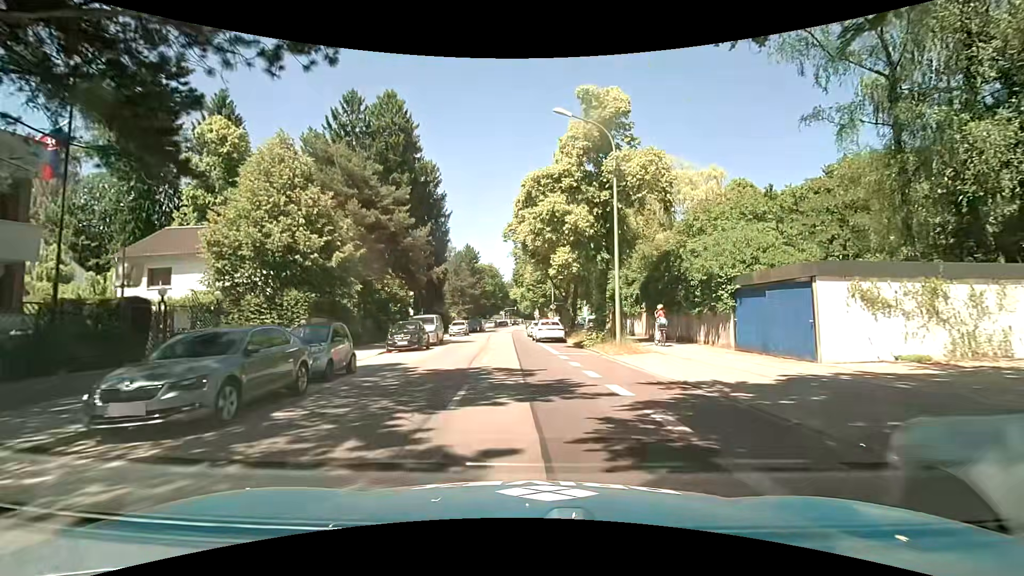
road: secondary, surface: asphalt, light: Day
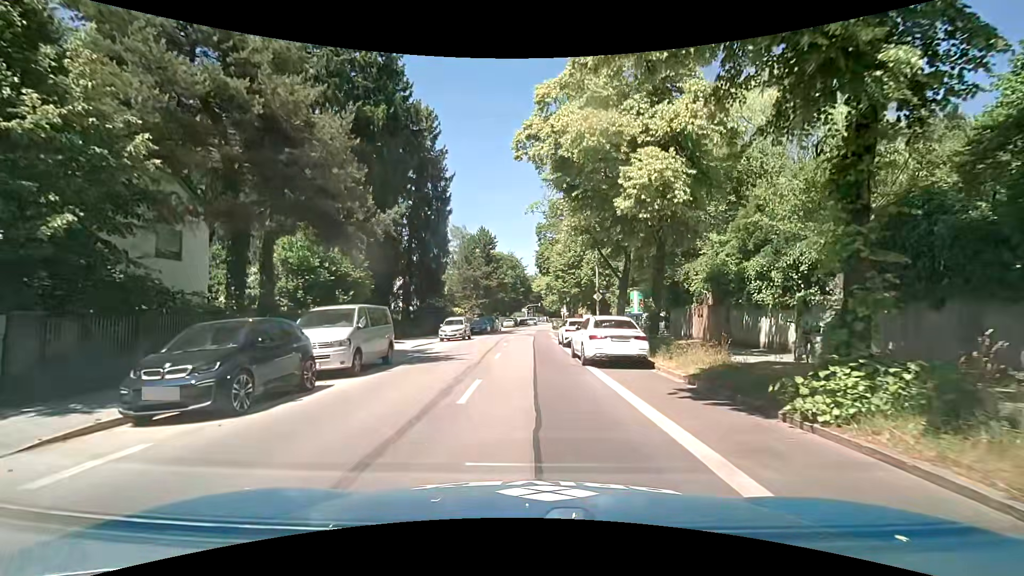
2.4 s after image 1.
(-0.2, +17.5) m; -2°
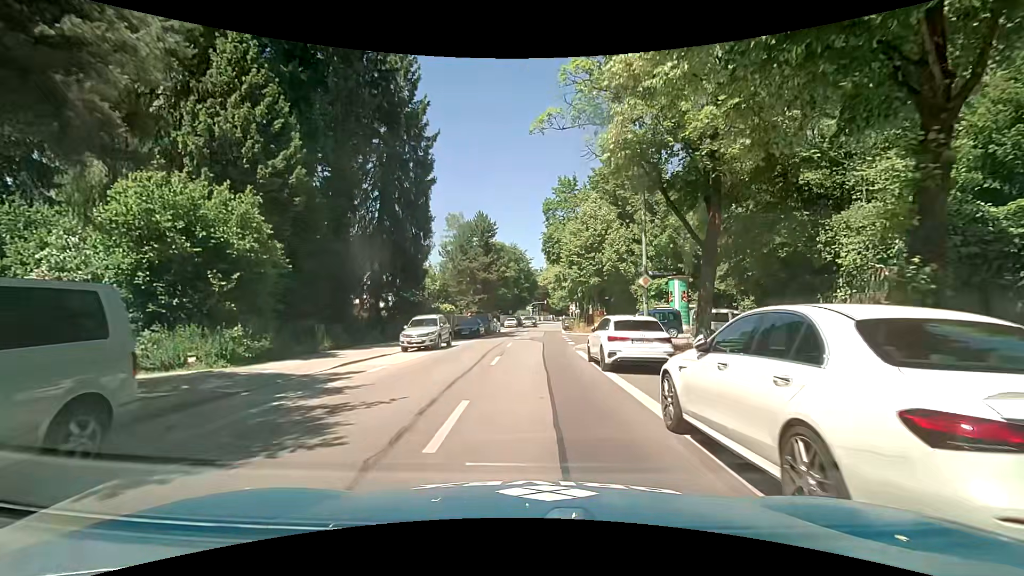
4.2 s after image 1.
(0.0, +11.8) m; 0°
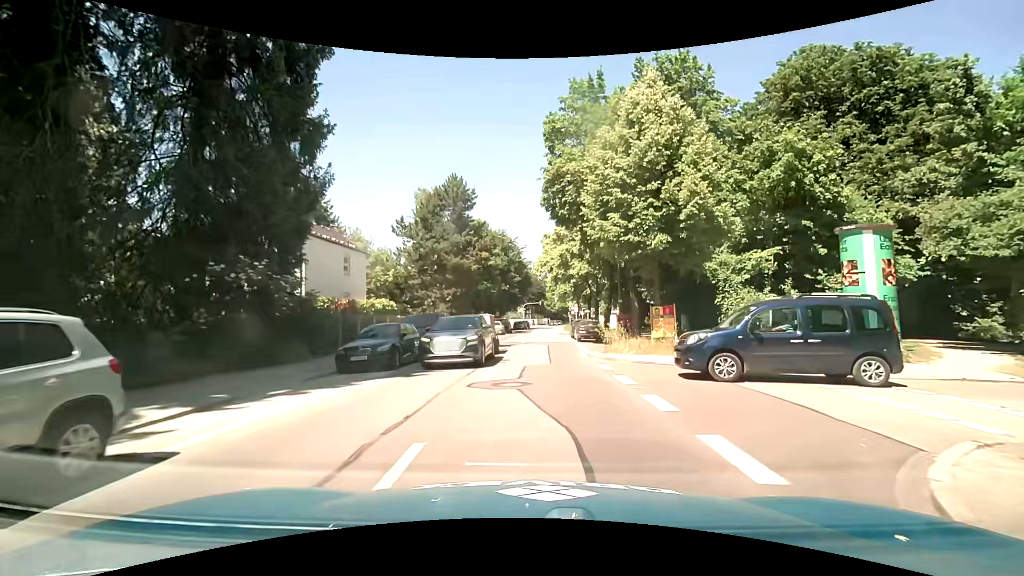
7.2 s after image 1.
(0.0, +21.2) m; +2°
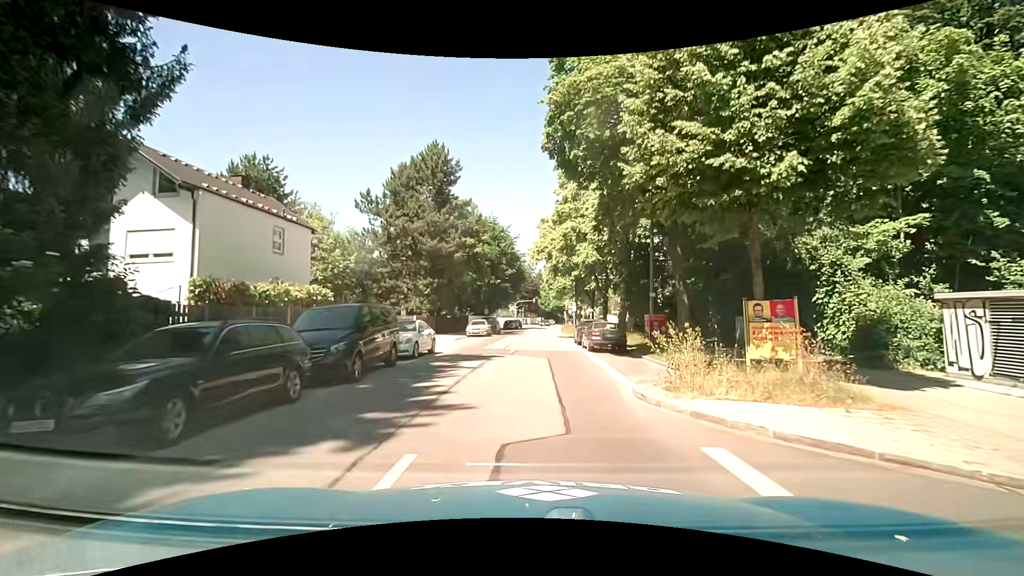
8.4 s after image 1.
(-0.1, +9.4) m; +1°
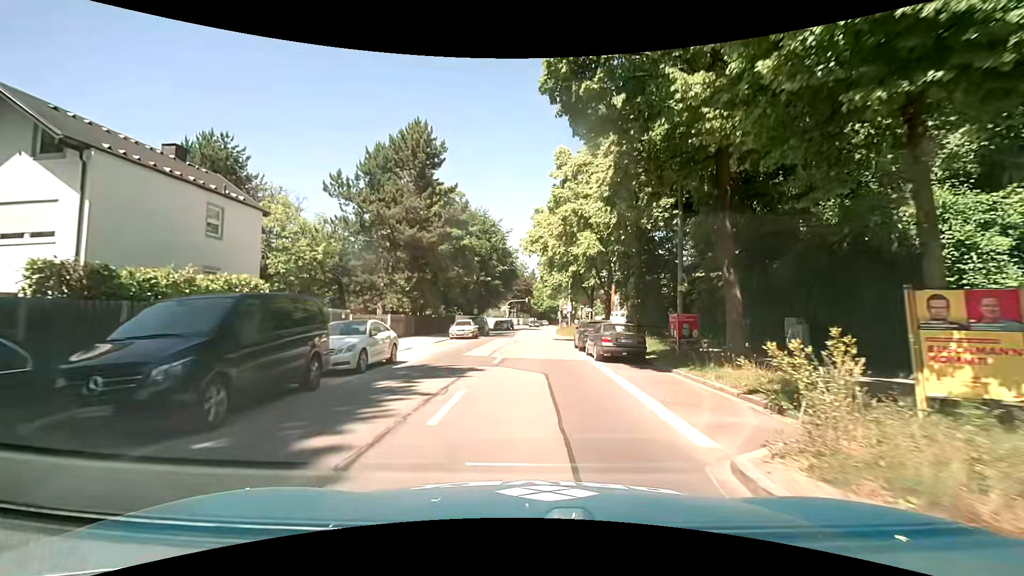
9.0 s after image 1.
(0.0, +5.0) m; +1°
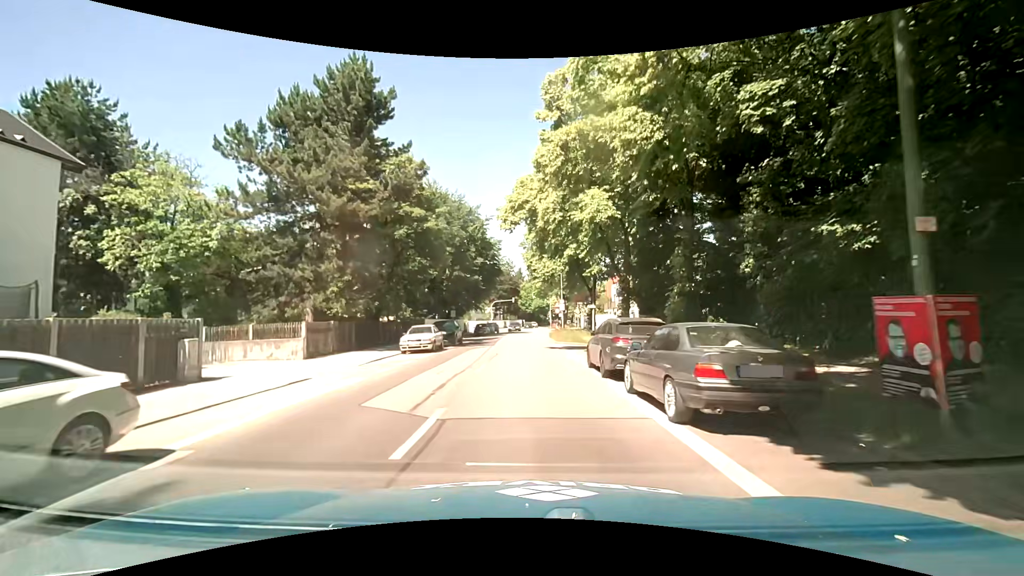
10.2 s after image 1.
(+0.1, +10.6) m; 0°
(0, +10) (0, +20) (0, +30) (0, +40) (0, +50) (0, +60) (0, +70) (+1, +80) (+1, +90) (+3, +100) m
